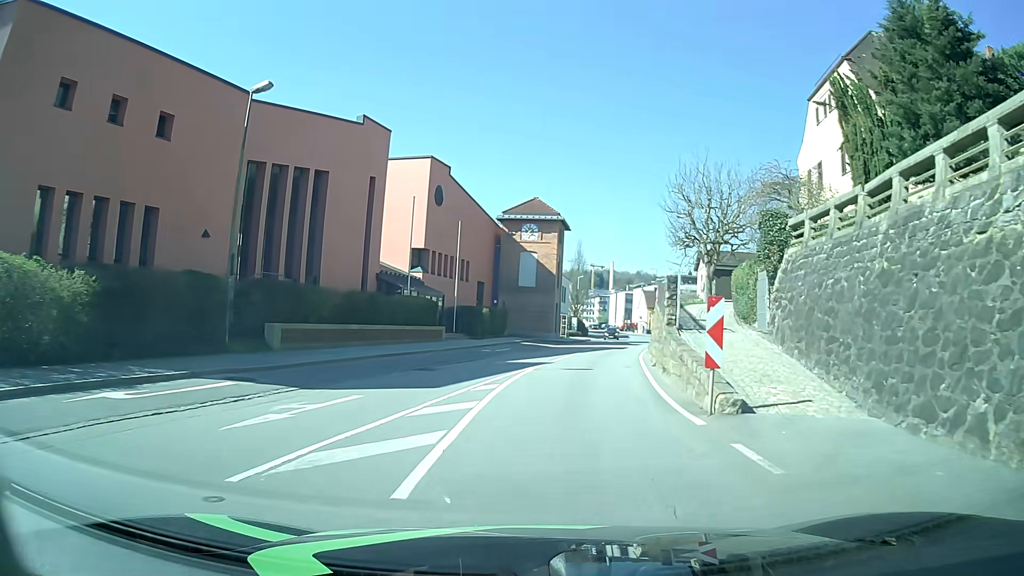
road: tertiary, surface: asphalt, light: Day
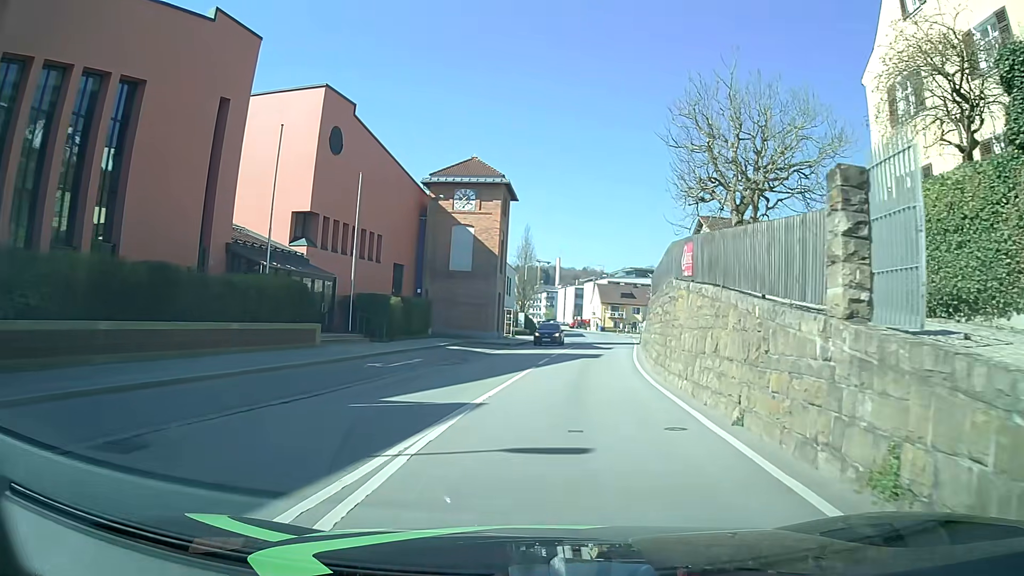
(+0.6, +14.0) m; +5°
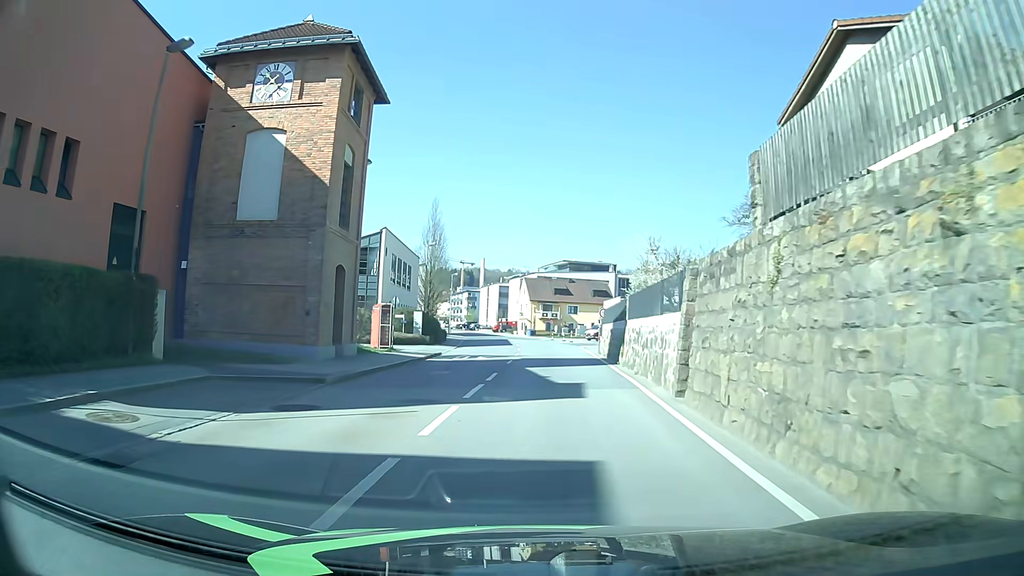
(+1.6, +23.3) m; +7°
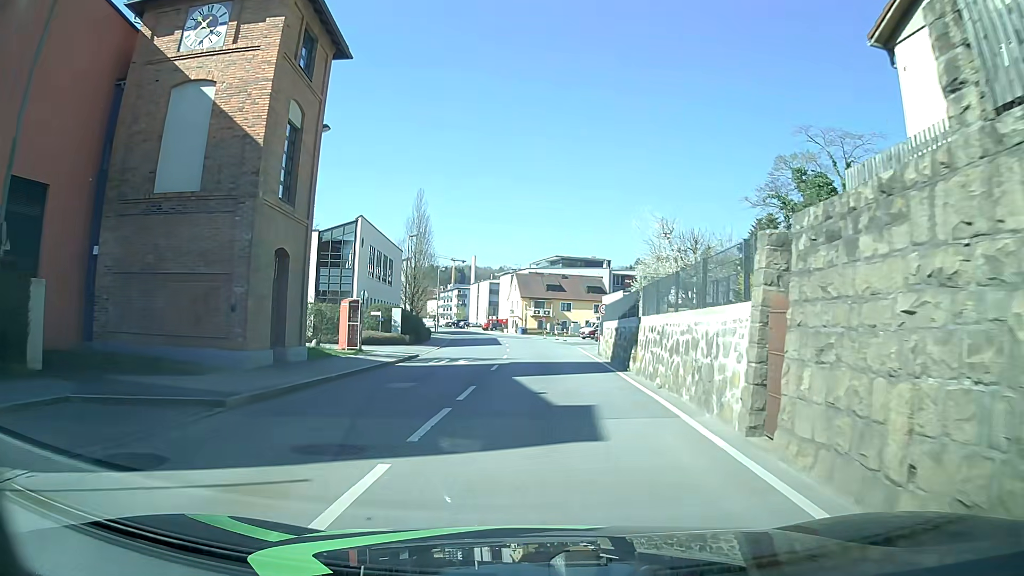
(0.0, +4.9) m; +1°
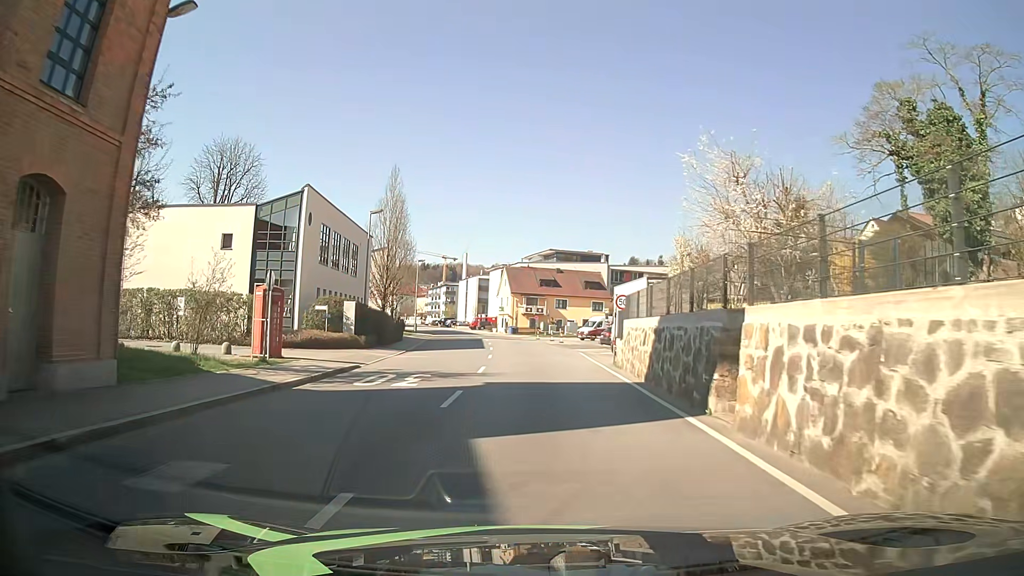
(+0.1, +10.2) m; +1°
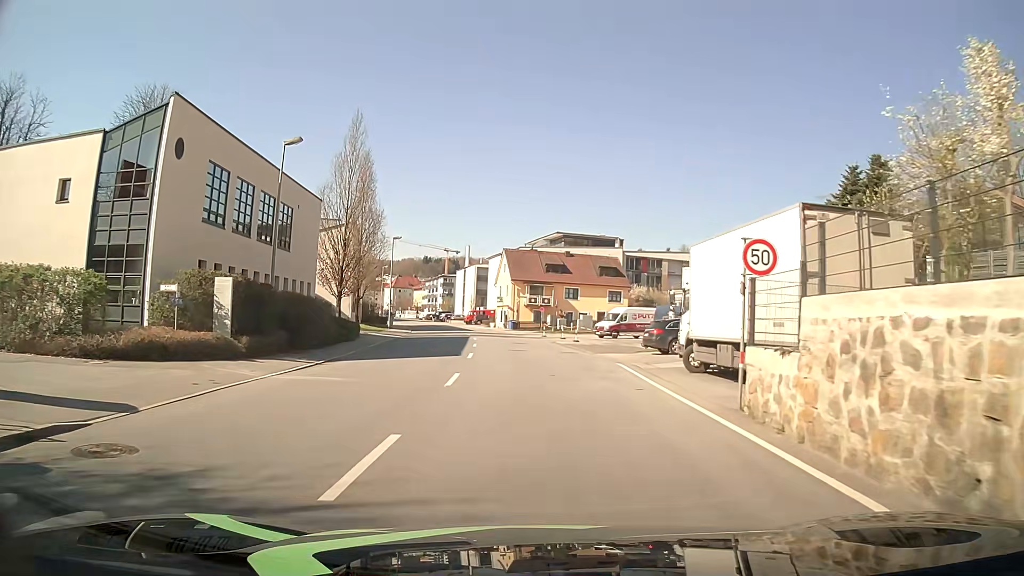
(0.0, +15.6) m; 0°
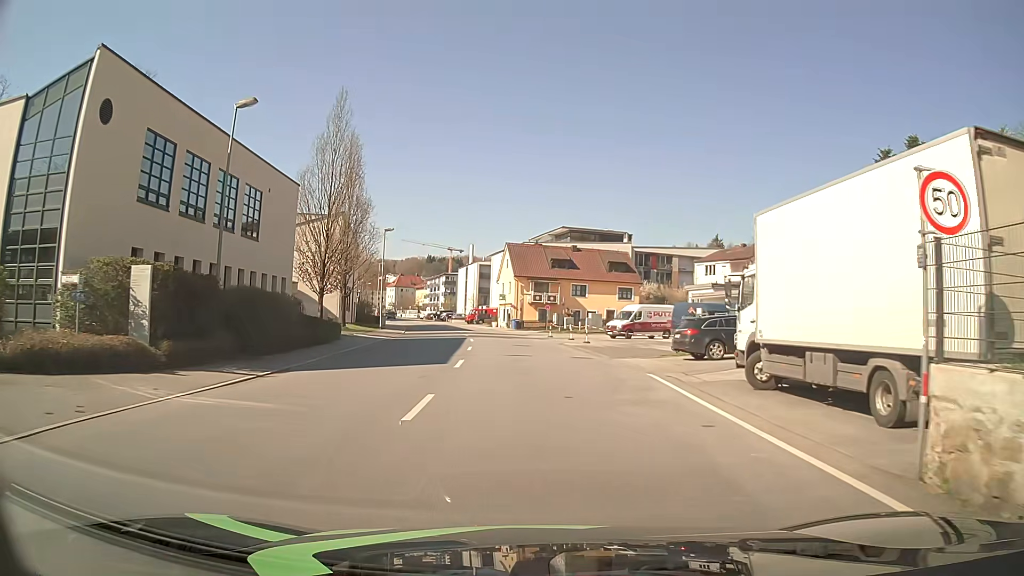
(-0.1, +5.2) m; -1°
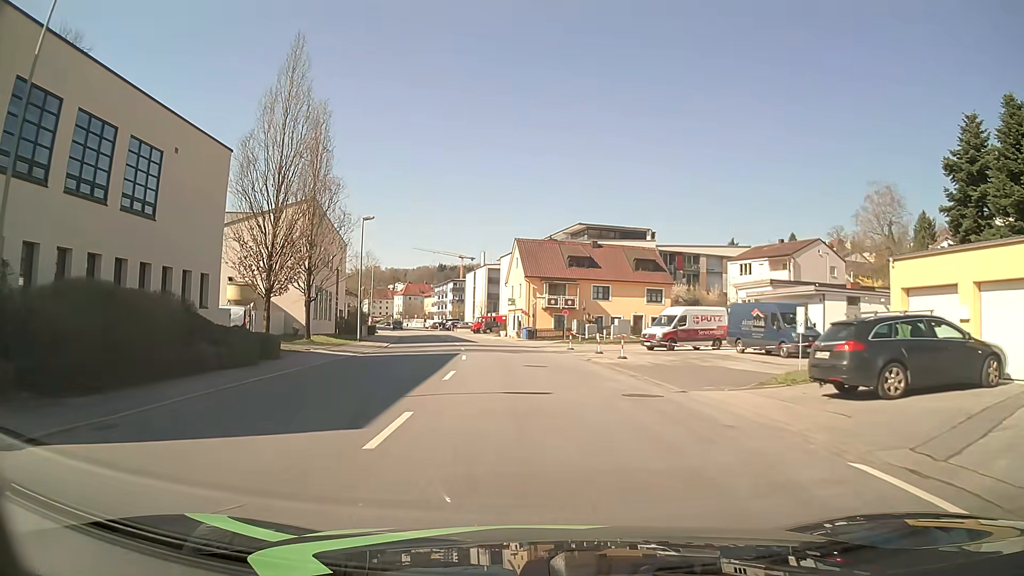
(-0.1, +10.9) m; -1°
(0, +10) (0, +20) (-1, +30) (-2, +40) (-4, +50) (-5, +60) (-8, +69) (-10, +79) (-12, +89) (-14, +99) m
